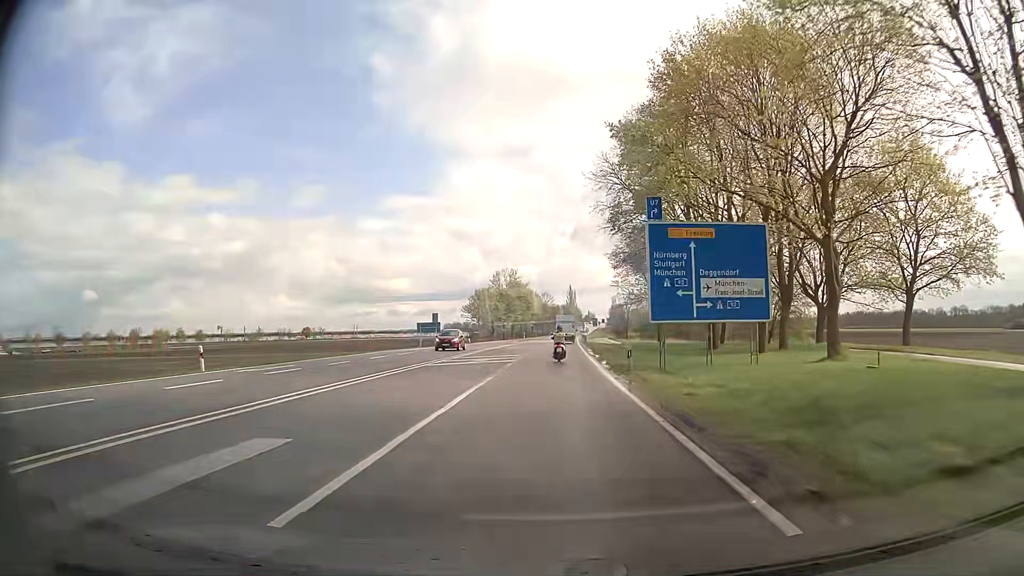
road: secondary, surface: asphalt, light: Day
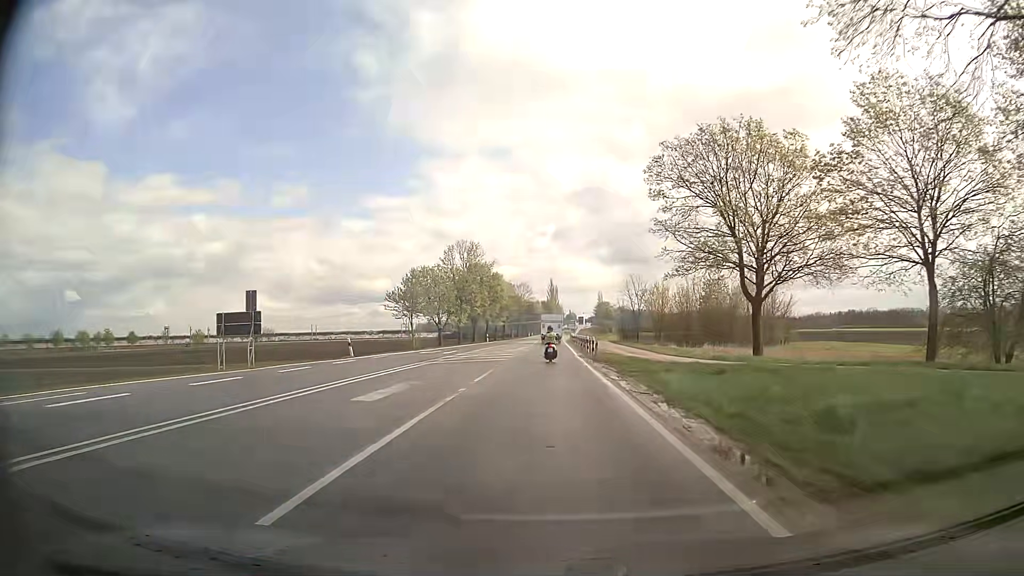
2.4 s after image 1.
(+0.5, +40.4) m; +2°
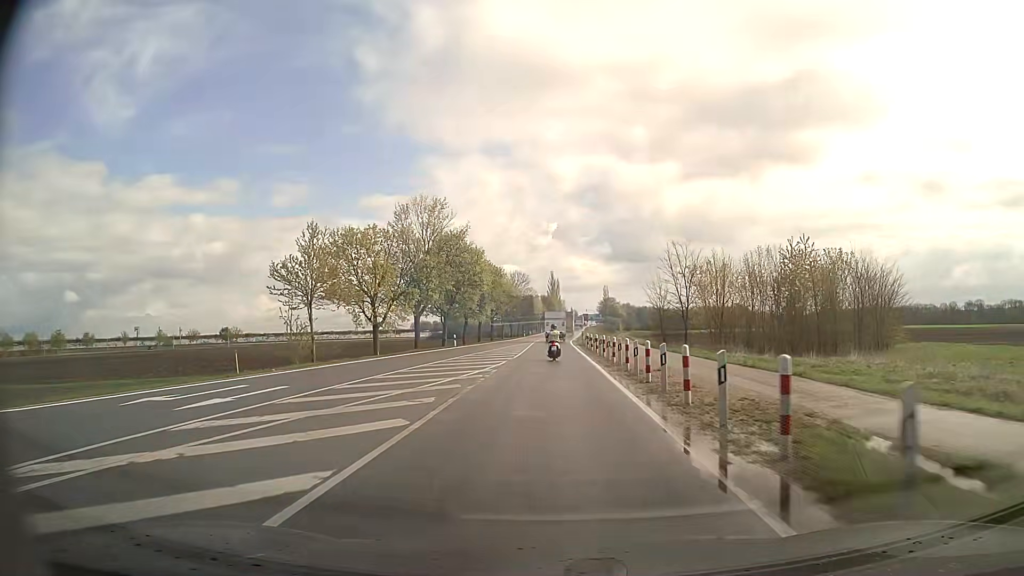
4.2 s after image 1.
(0.0, +30.4) m; 0°
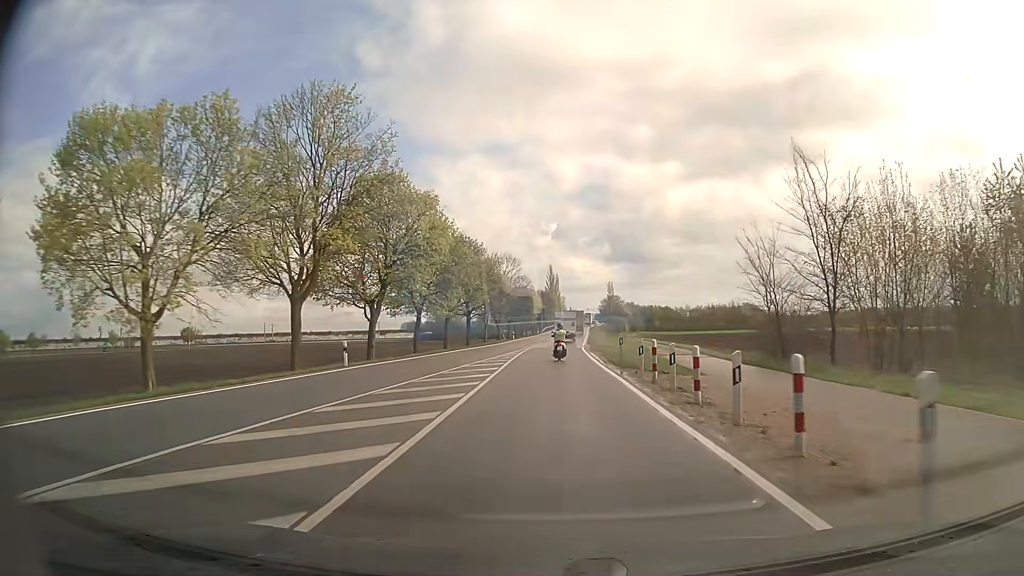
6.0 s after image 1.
(0.0, +30.4) m; 0°
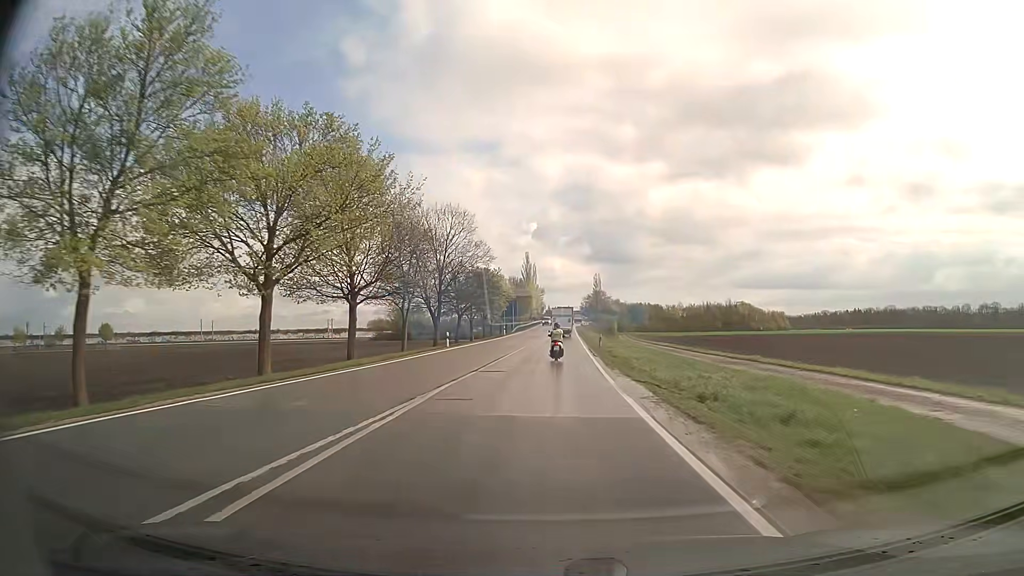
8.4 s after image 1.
(+0.5, +40.2) m; +2°
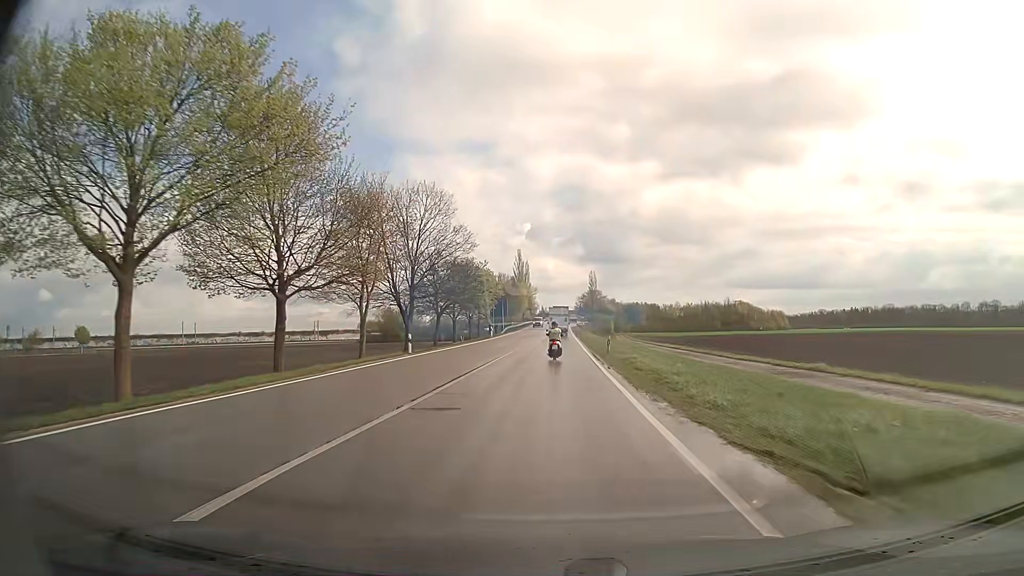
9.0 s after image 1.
(0.0, +10.1) m; 0°
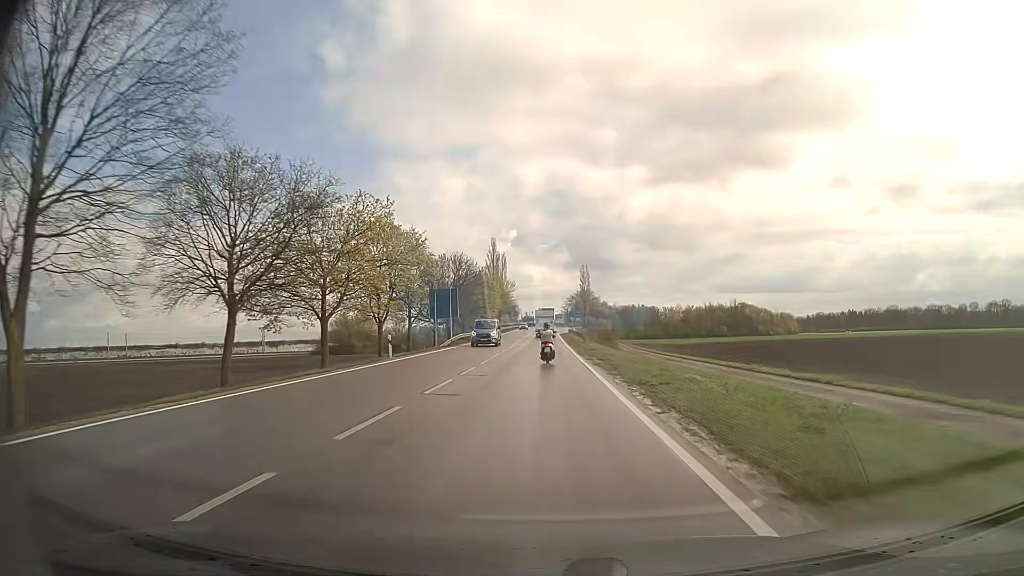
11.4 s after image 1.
(+0.7, +41.0) m; +2°
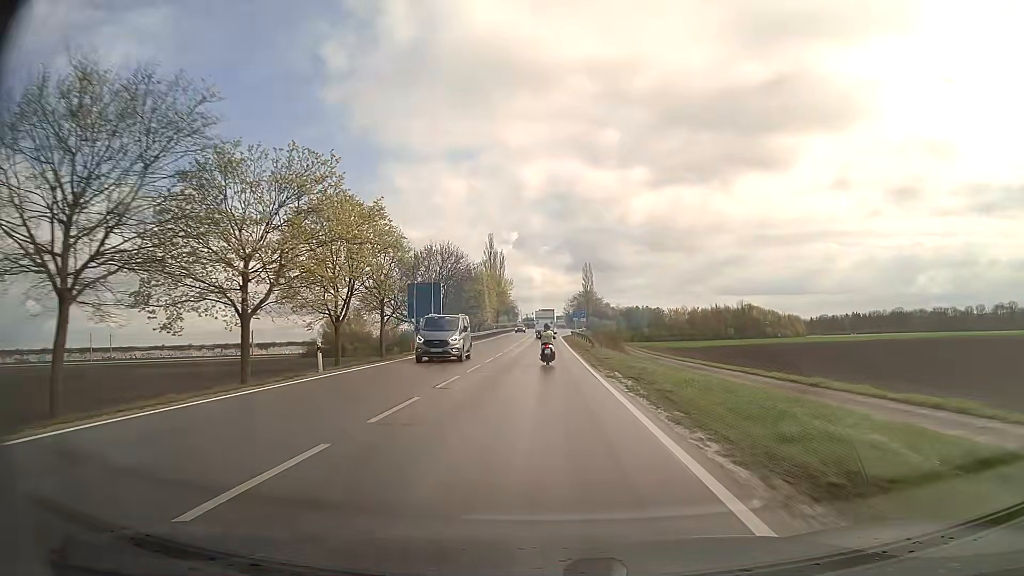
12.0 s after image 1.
(0.0, +10.3) m; 0°
(0, +10) (0, +20) (0, +30) (0, +40) (0, +50) (0, +60) (0, +70) (0, +80) (0, +90) (0, +100) m
